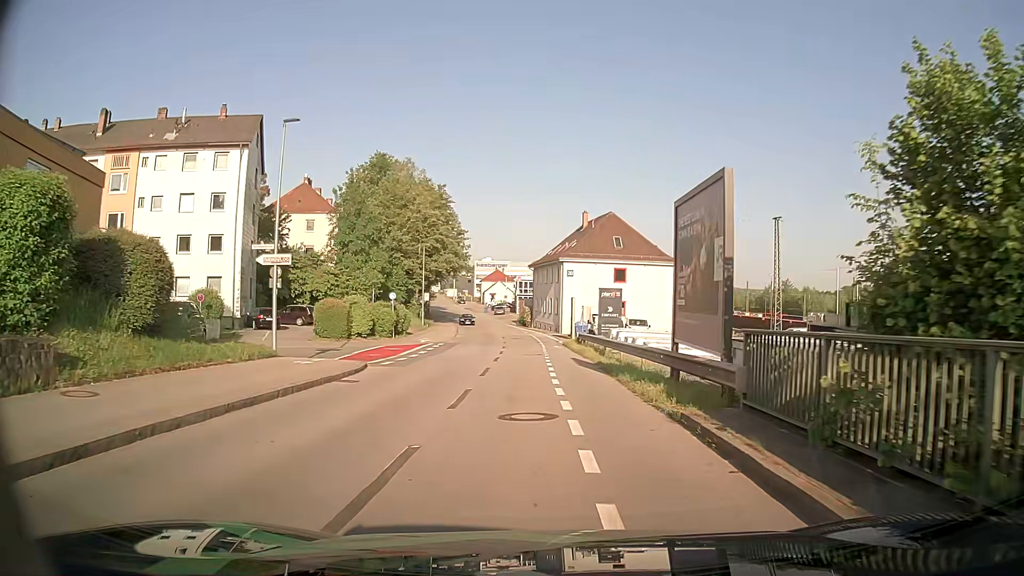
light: Day
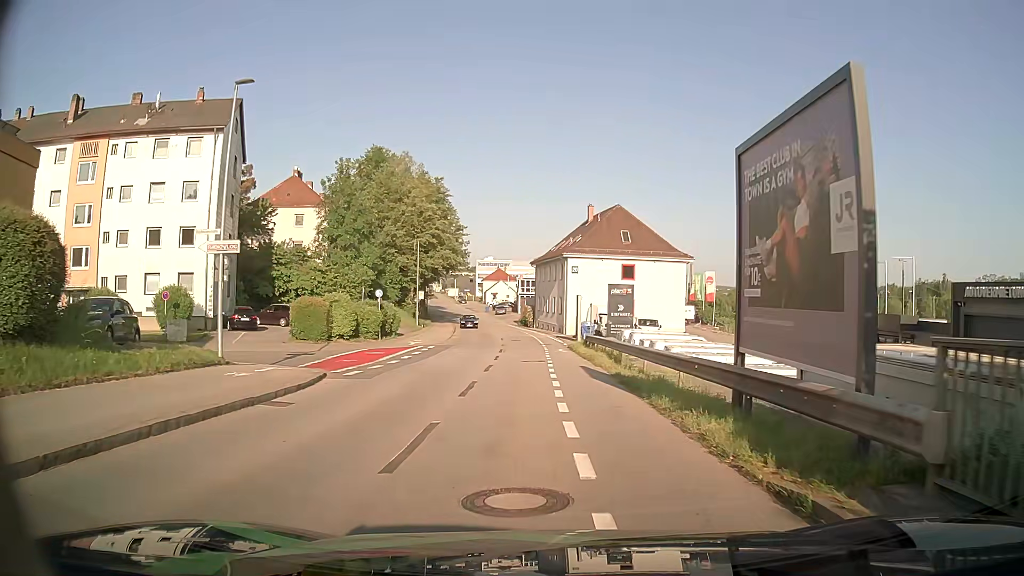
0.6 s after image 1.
(0.0, +4.3) m; -1°
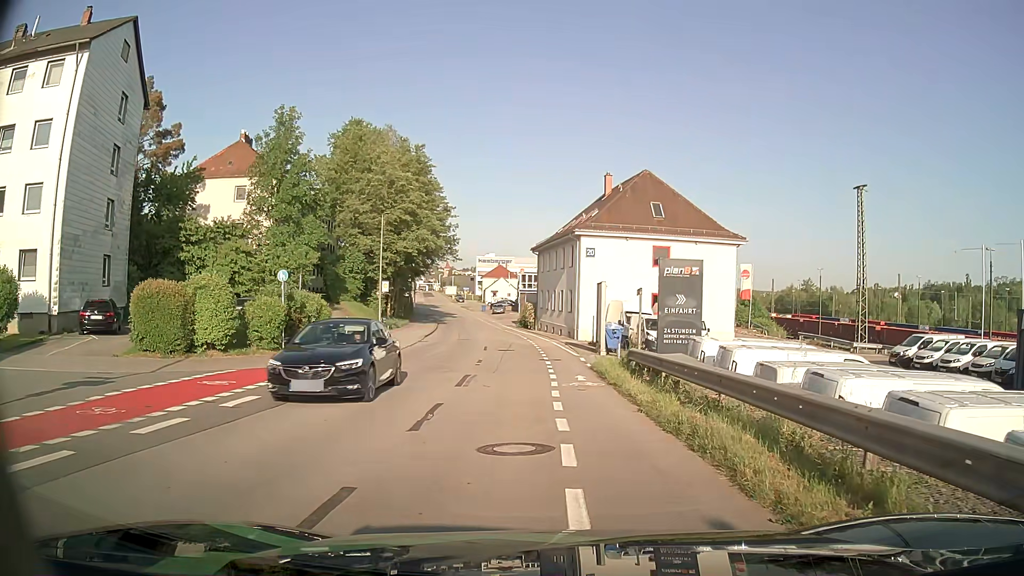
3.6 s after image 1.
(0.0, +15.2) m; +1°
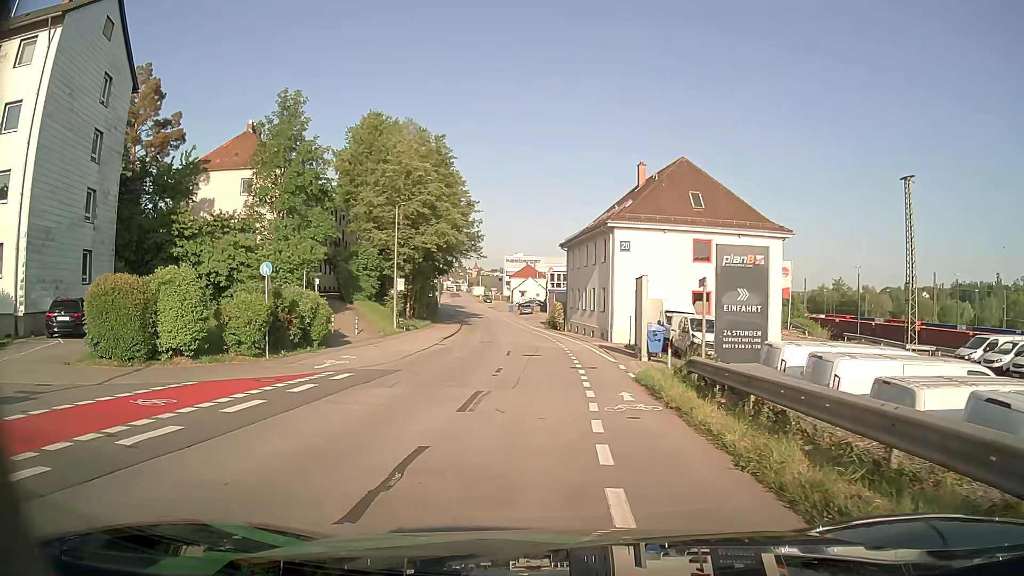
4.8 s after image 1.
(0.0, +3.9) m; -3°
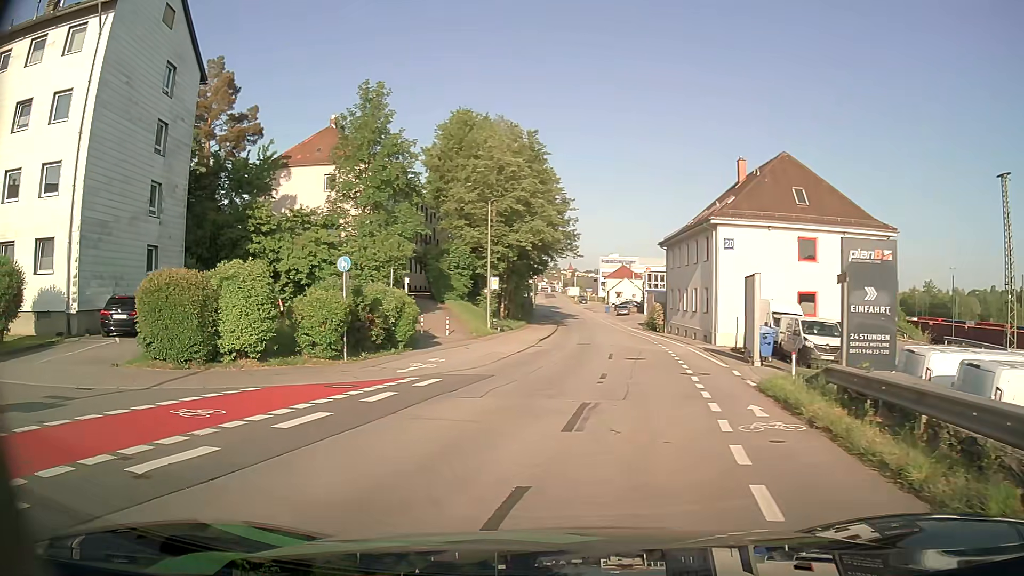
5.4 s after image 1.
(-0.1, +1.9) m; -9°
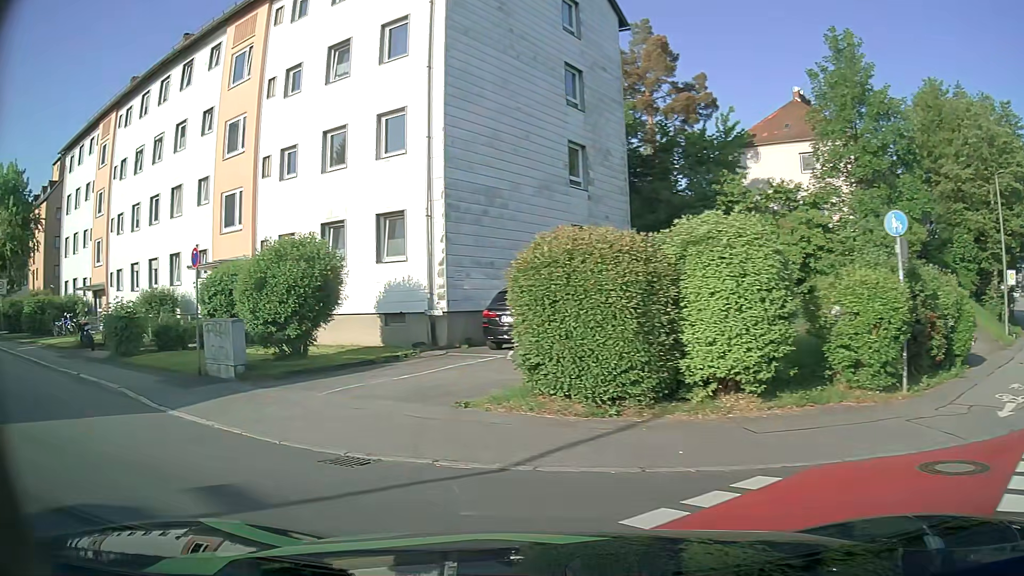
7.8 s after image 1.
(-2.5, +8.0) m; -38°
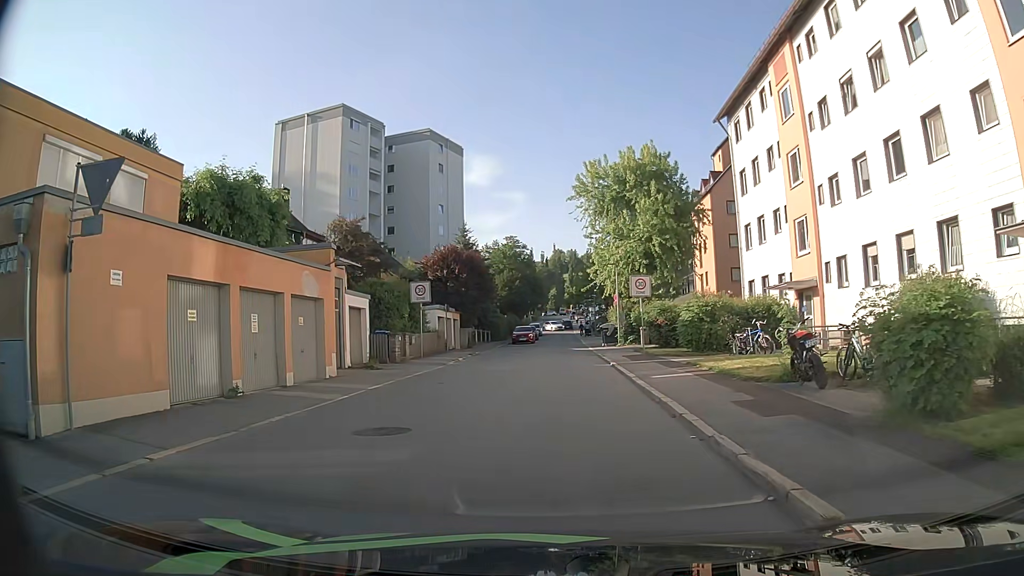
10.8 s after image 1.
(-6.7, +9.6) m; -60°
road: residential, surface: asphalt
